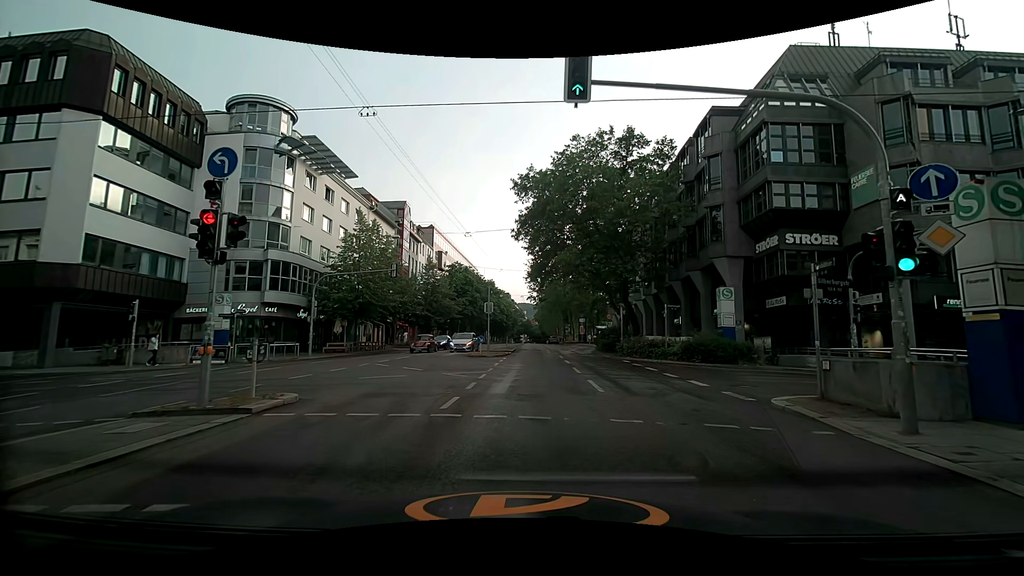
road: secondary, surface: asphalt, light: Day
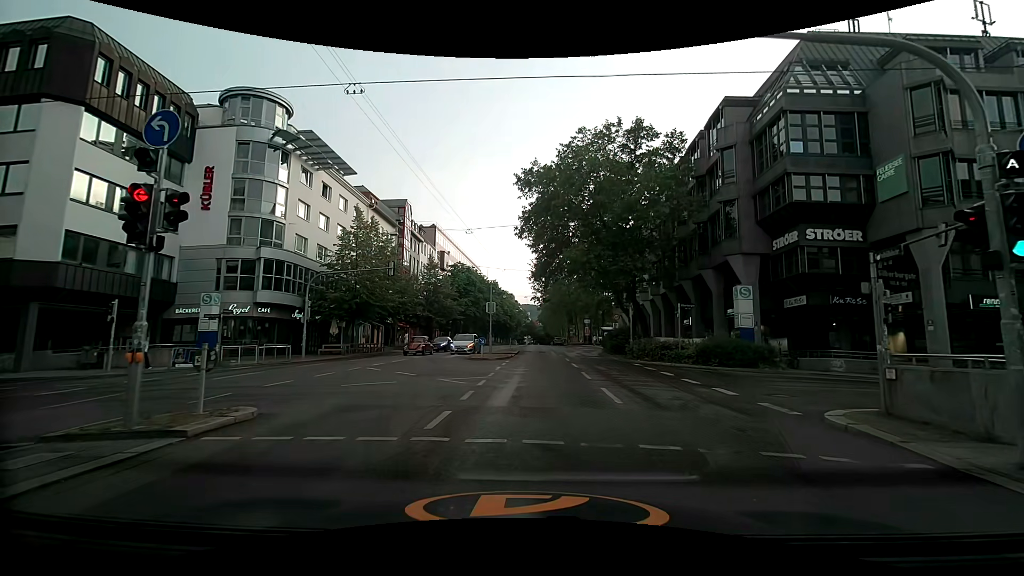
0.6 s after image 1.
(0.0, +1.8) m; -2°
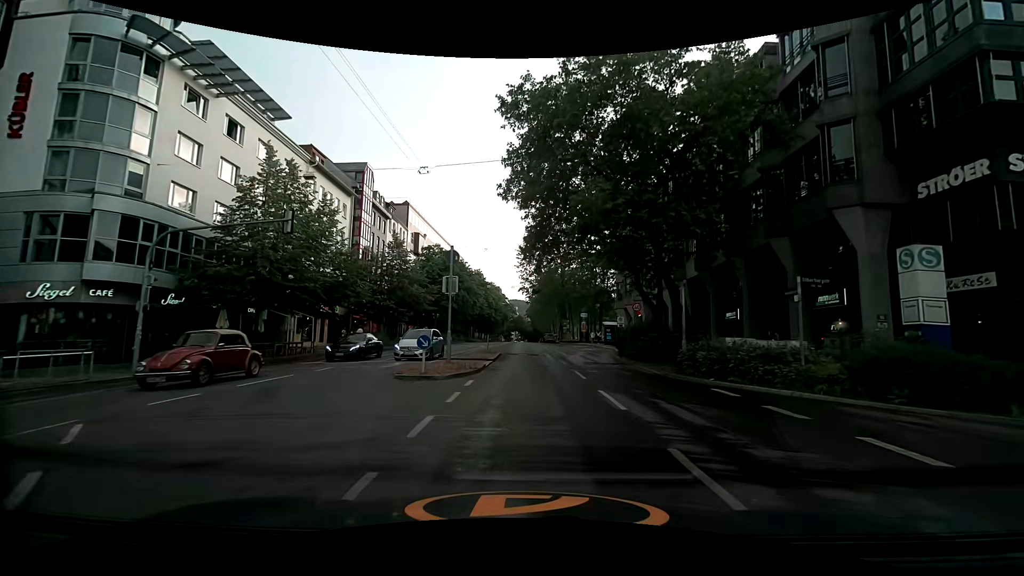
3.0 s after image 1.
(-0.4, +13.1) m; -2°
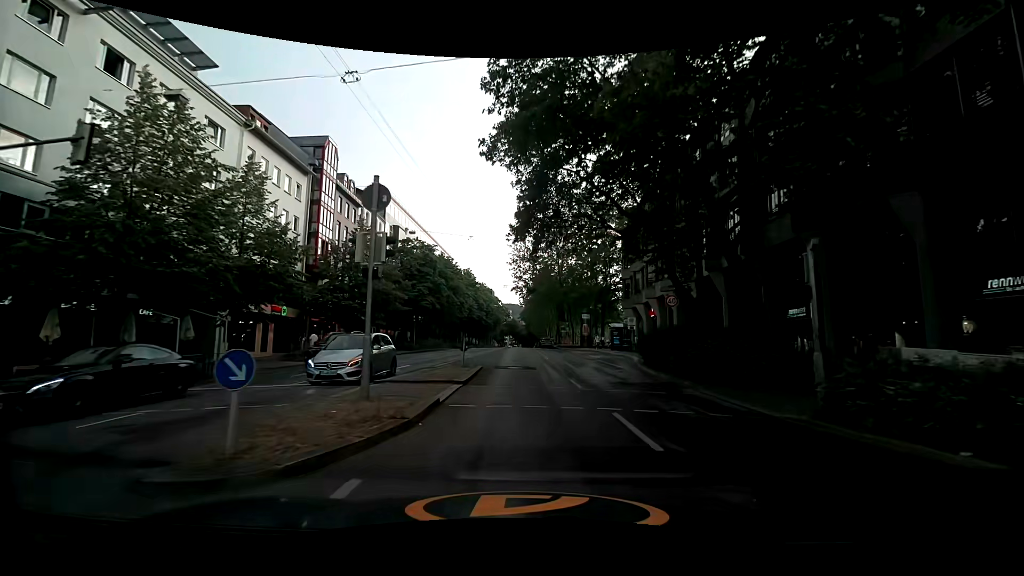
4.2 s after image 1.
(0.0, +9.2) m; 0°
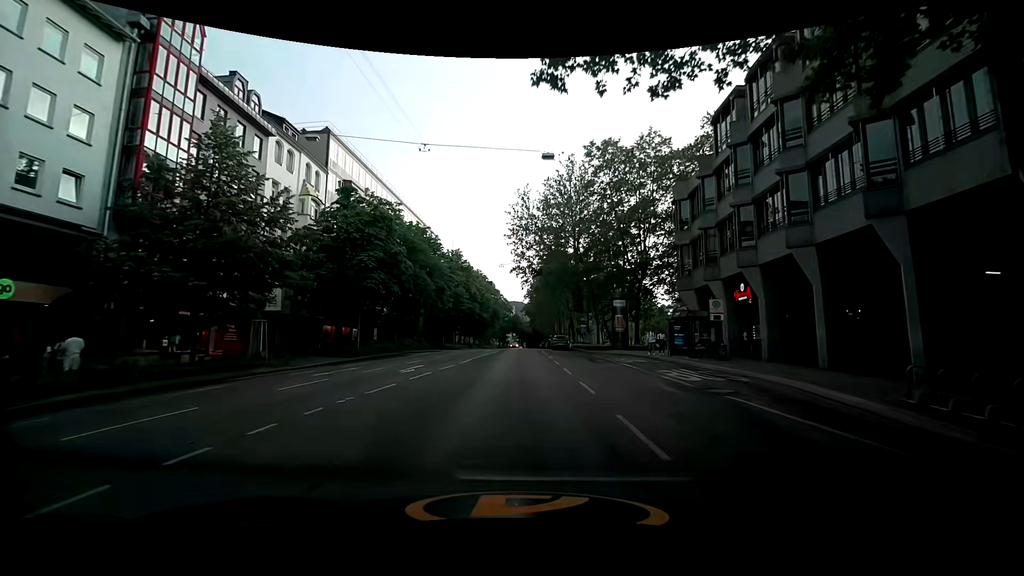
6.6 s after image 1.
(-0.1, +21.0) m; 0°
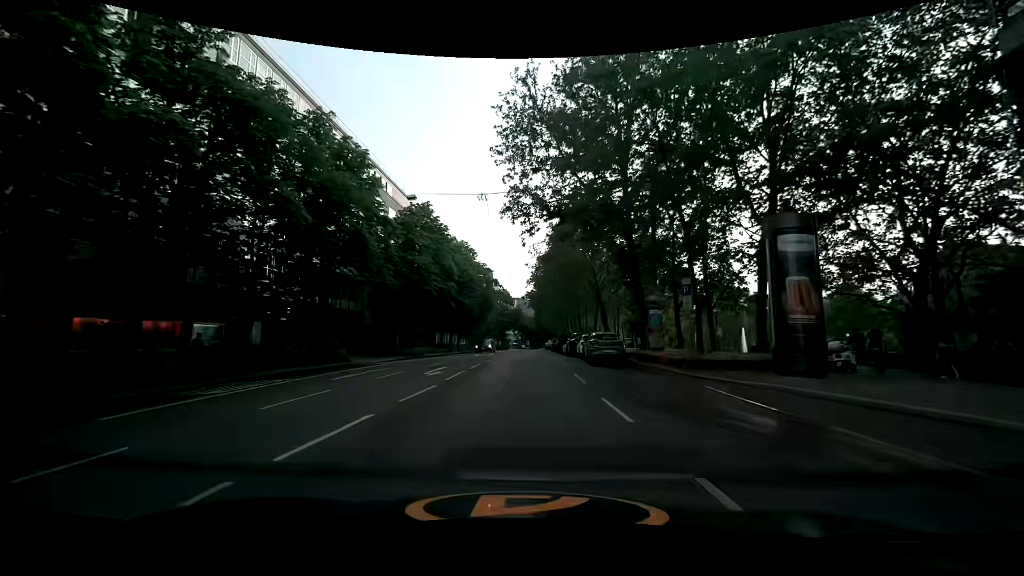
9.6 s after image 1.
(-0.1, +28.0) m; +1°
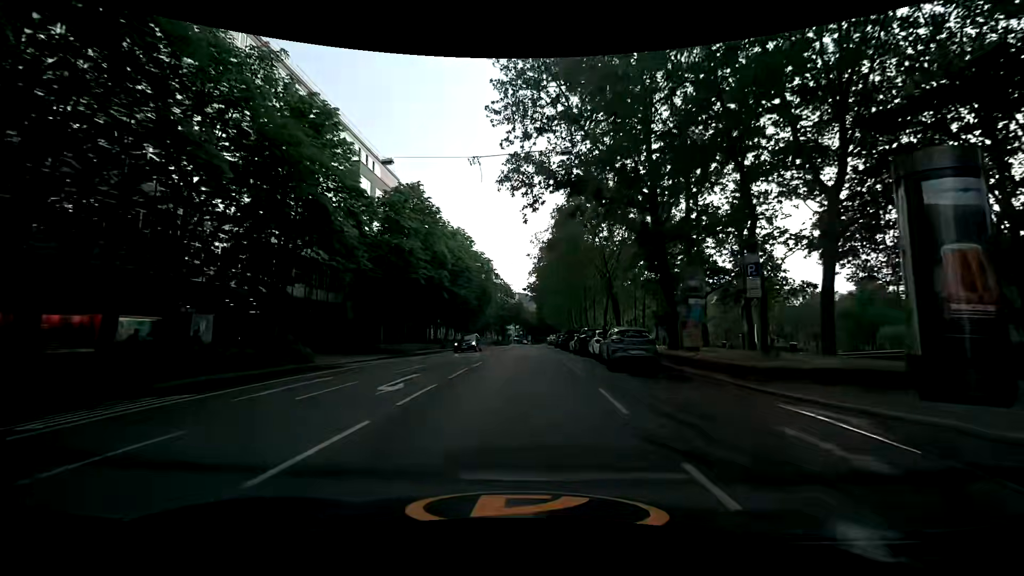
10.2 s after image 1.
(-0.1, +5.6) m; -1°
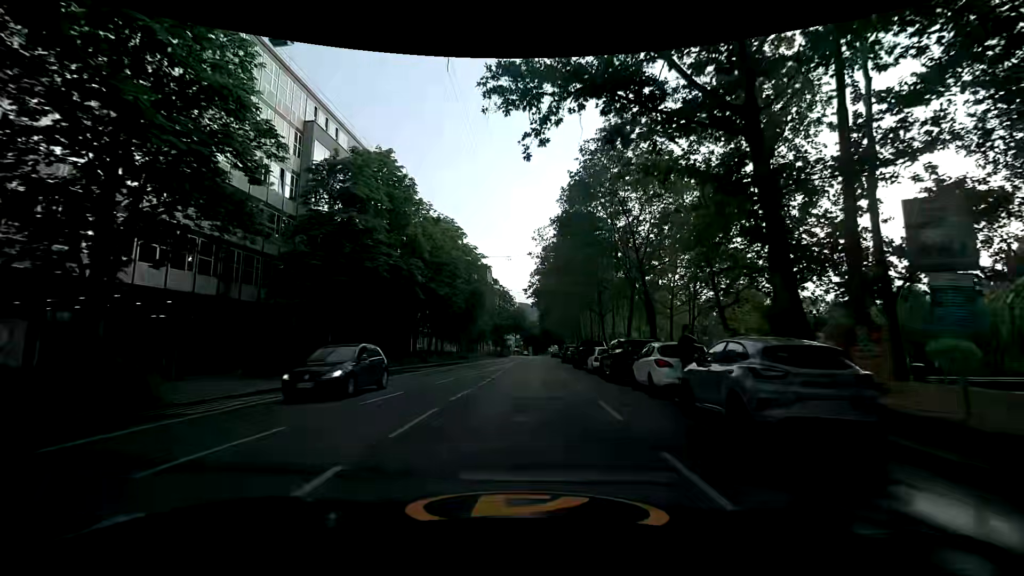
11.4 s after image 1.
(0.0, +11.0) m; 0°
(0, +10) (0, +20) (0, +30) (0, +40) (+1, +50) (+1, +60) (+1, +70) (+1, +80) (+1, +90) (+1, +100) m
